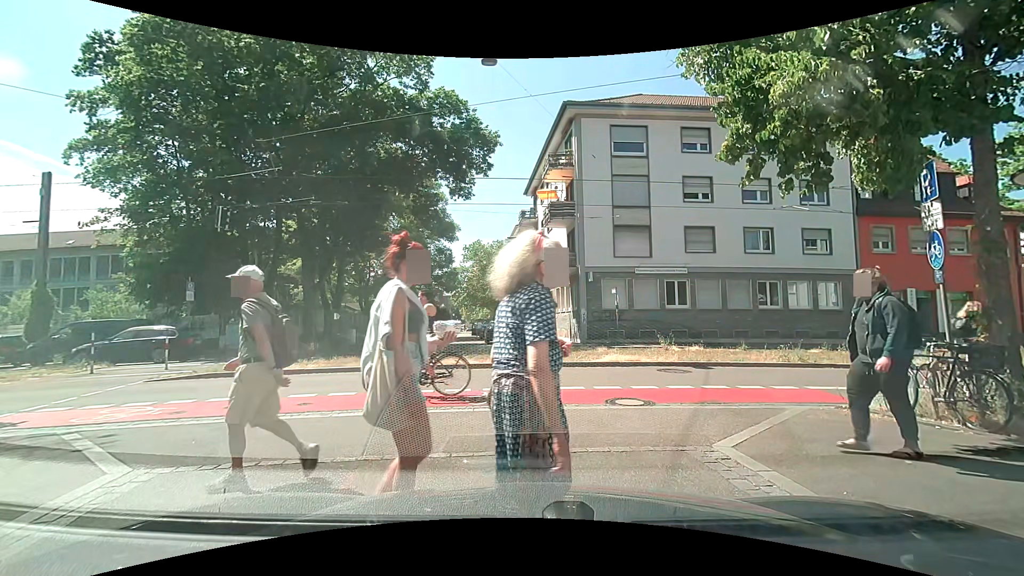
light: Day
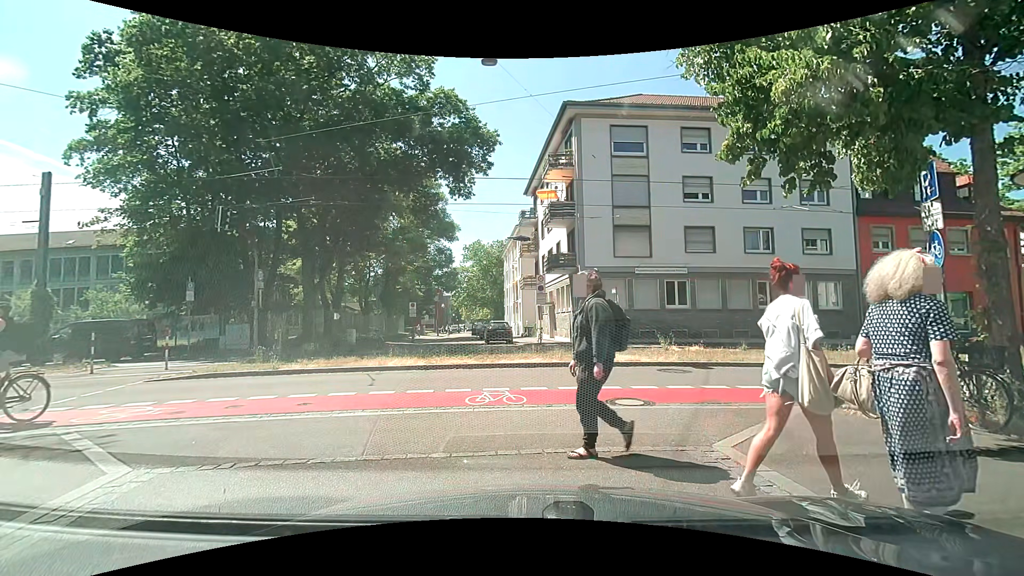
(0.0, 0.0) m; 0°
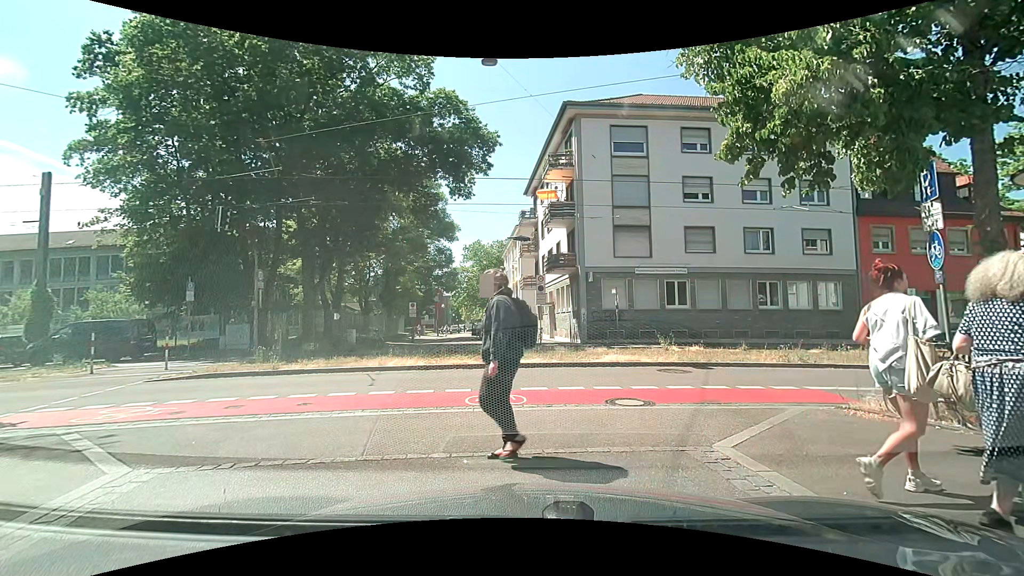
(0.0, 0.0) m; 0°
